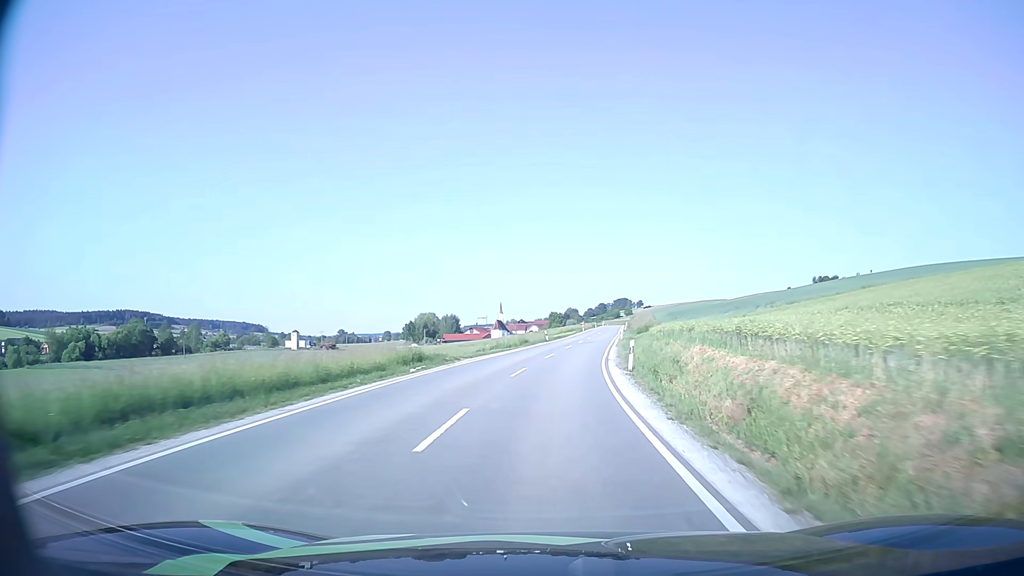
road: secondary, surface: asphalt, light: Day
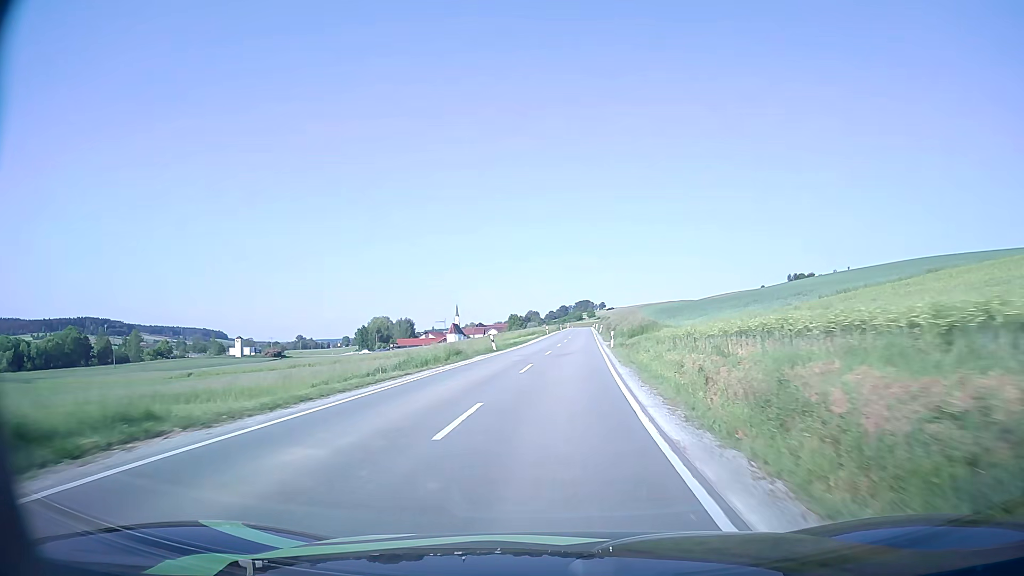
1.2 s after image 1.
(+0.7, +23.2) m; +3°
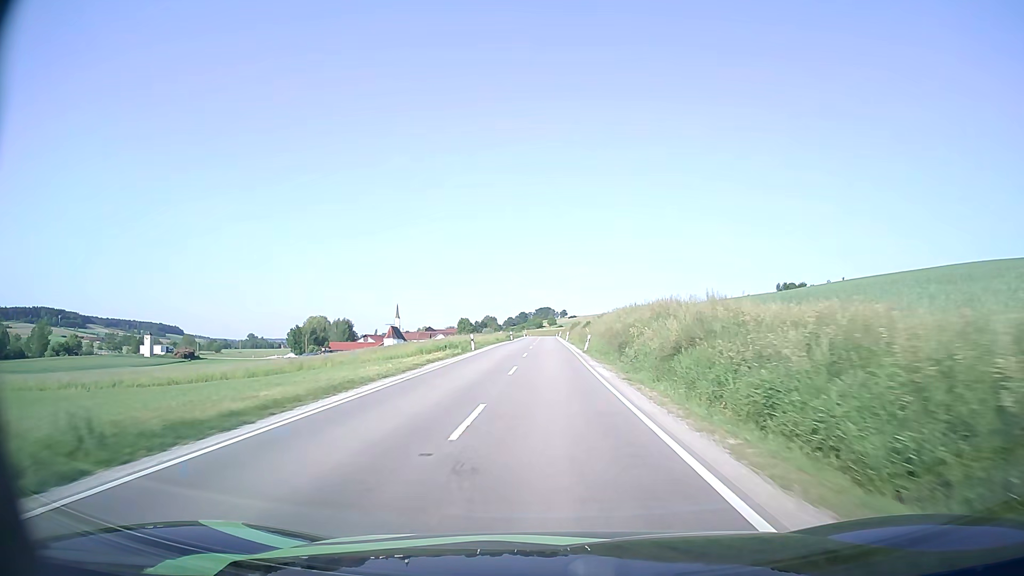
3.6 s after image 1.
(+2.0, +47.9) m; +4°
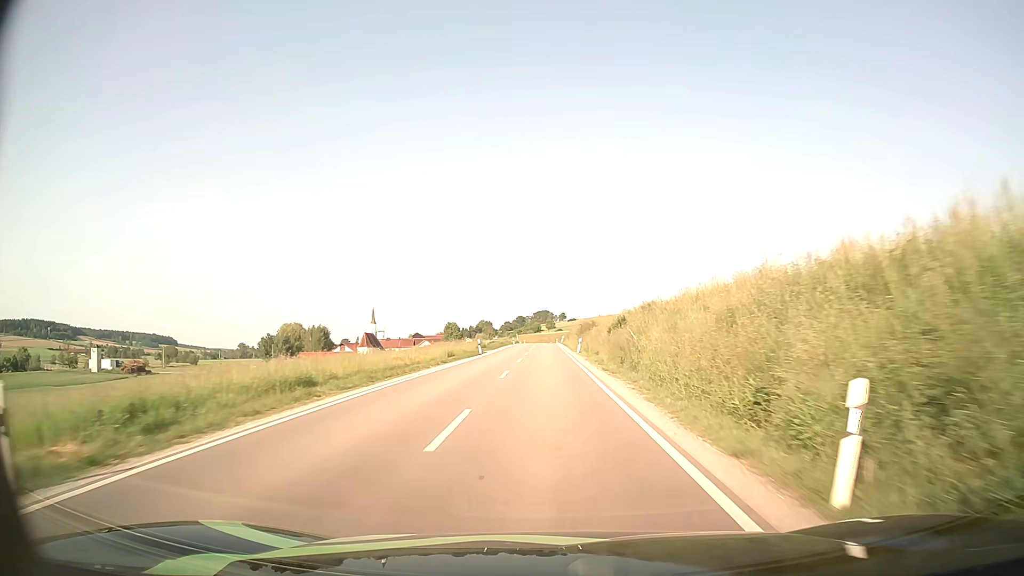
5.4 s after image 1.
(+0.1, +37.3) m; 0°
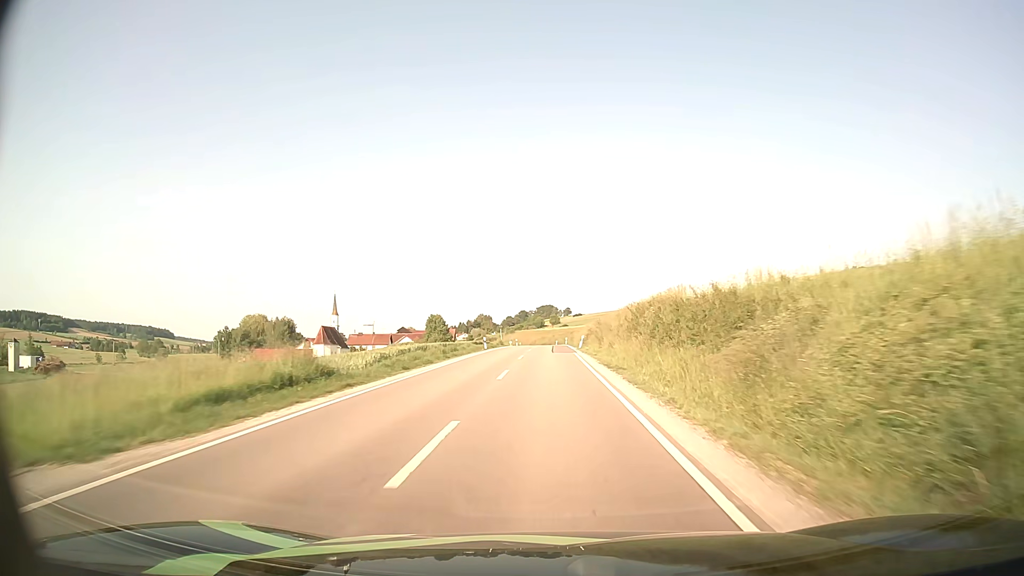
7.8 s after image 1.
(-0.2, +50.0) m; 0°
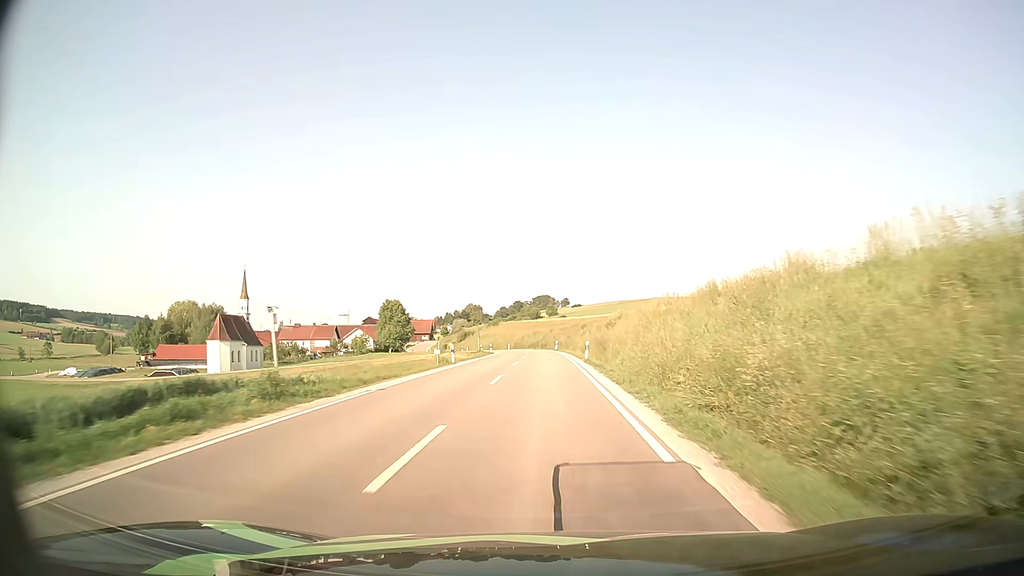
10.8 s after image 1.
(+0.2, +60.3) m; 0°
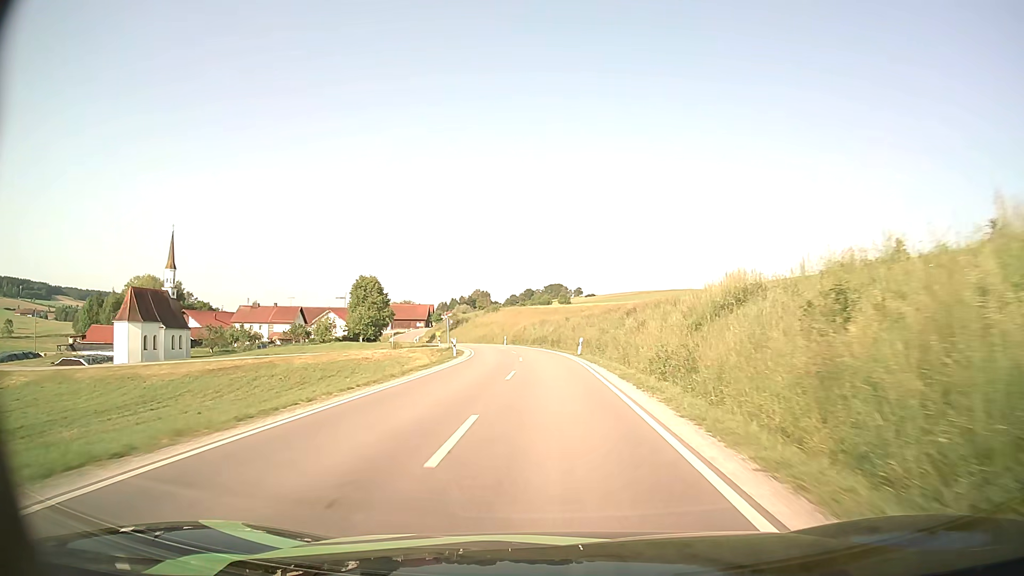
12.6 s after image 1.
(-0.3, +35.2) m; -1°
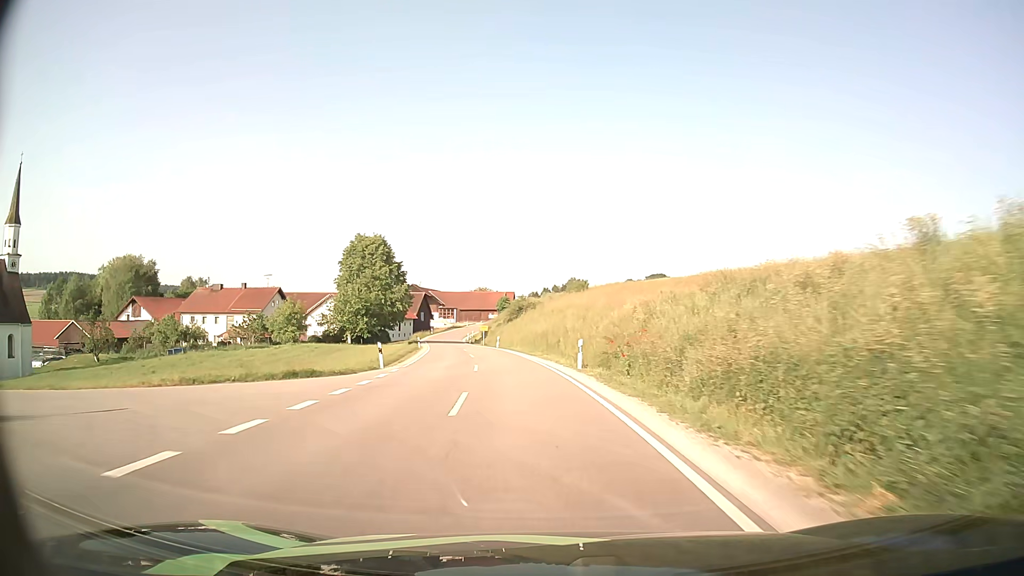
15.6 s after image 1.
(-2.3, +56.6) m; -8°
(0, +10) (-1, +20) (-2, +30) (-4, +40) (-5, +50) (-7, +59) (-9, +69) (-11, +79) (-12, +89) (-14, +99) m
